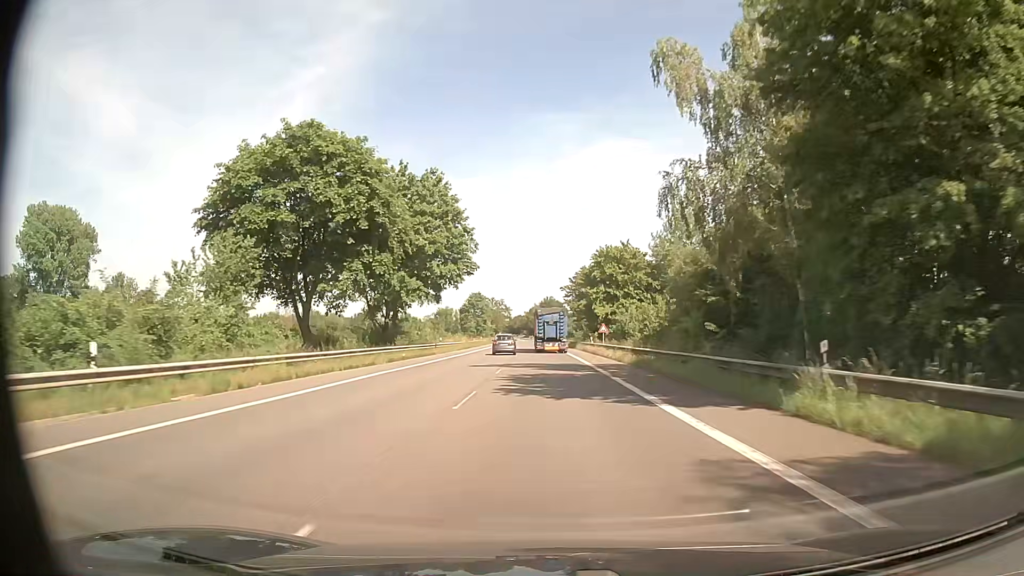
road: secondary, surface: asphalt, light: Day
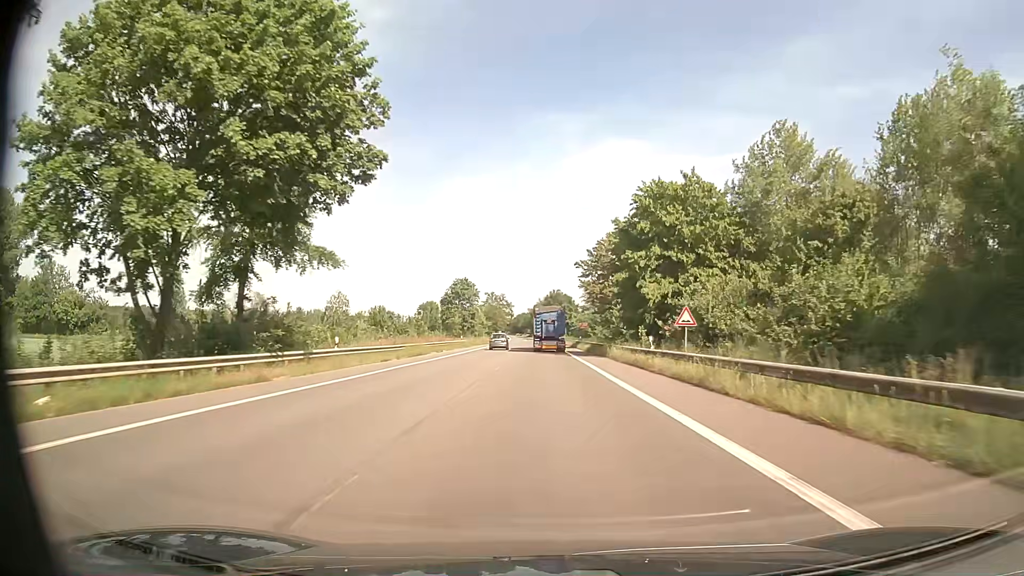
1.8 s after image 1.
(-0.5, +33.8) m; -1°
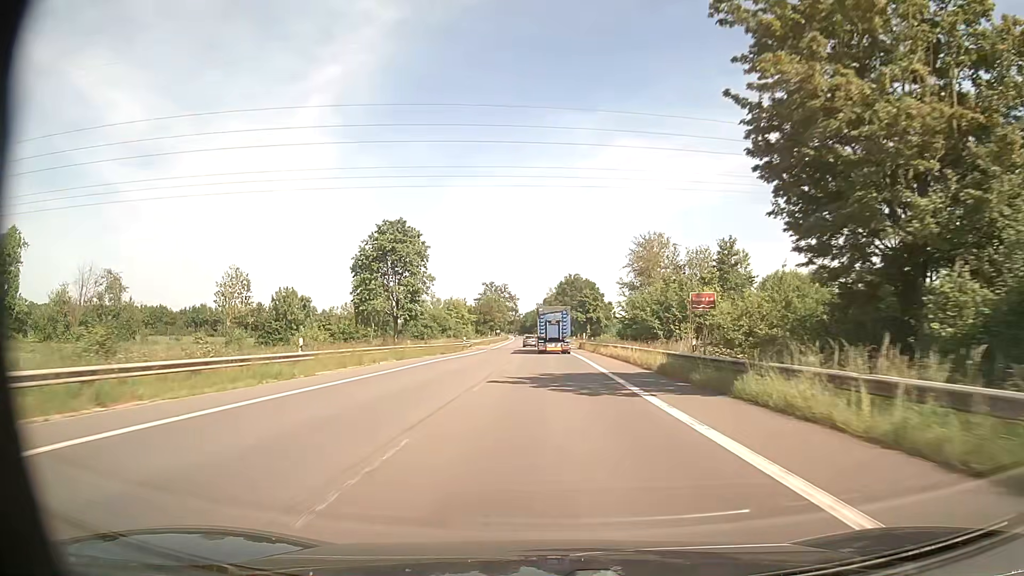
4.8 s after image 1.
(-0.5, +58.0) m; -1°
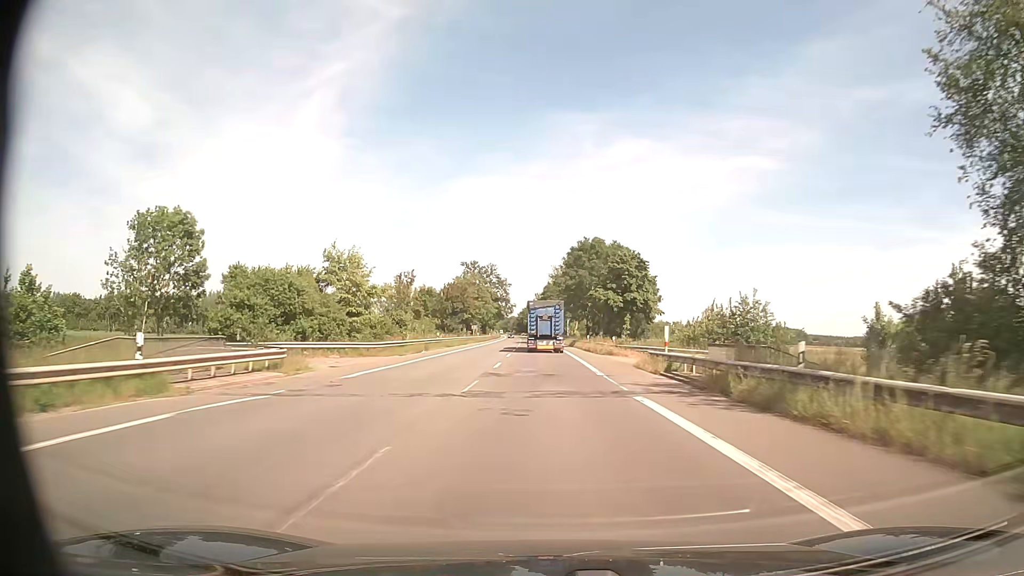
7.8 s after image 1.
(-0.1, +60.4) m; 0°
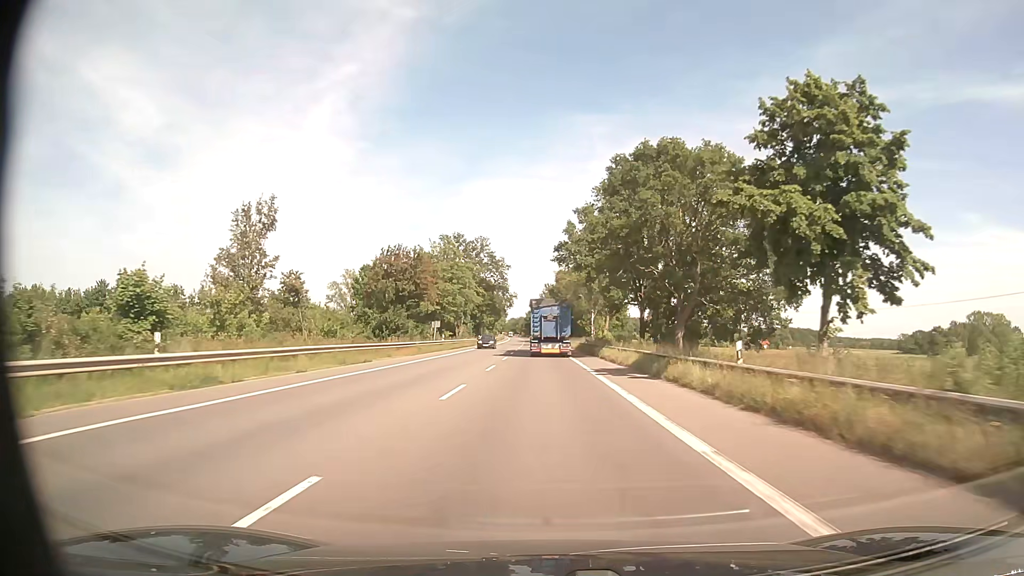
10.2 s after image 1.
(-0.3, +49.7) m; -1°
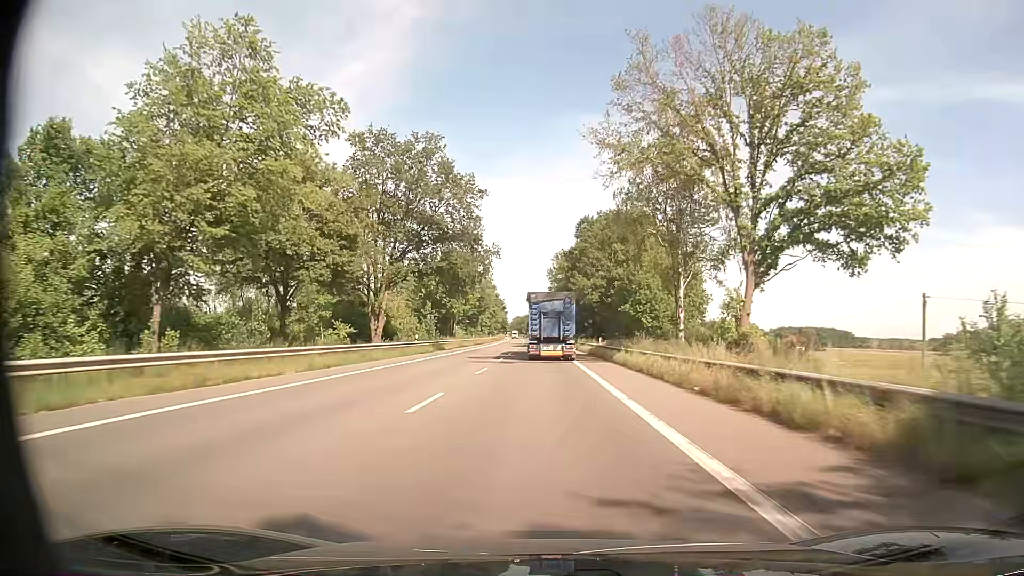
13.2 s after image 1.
(-0.5, +62.4) m; 0°
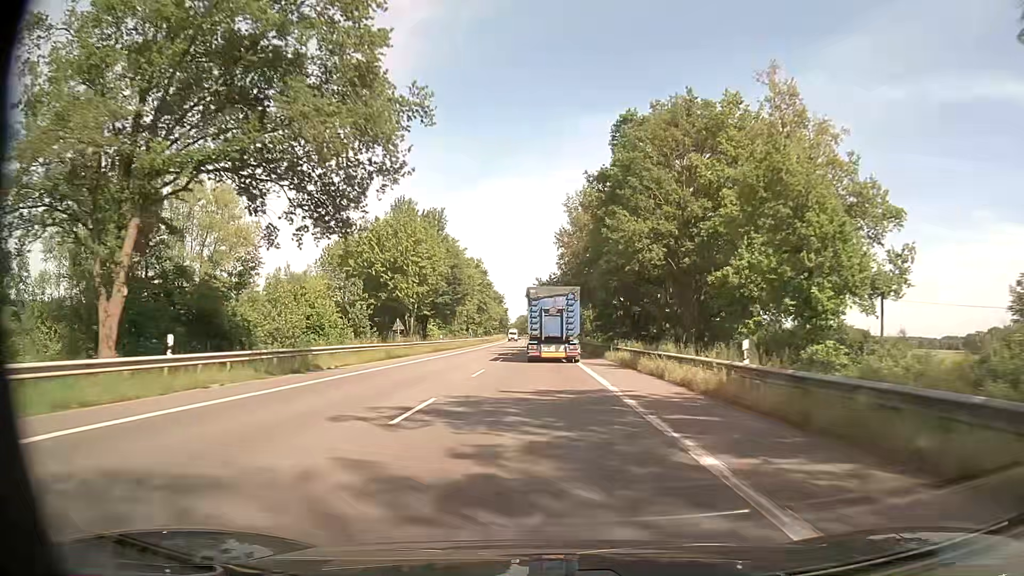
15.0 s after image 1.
(-0.4, +37.2) m; -1°
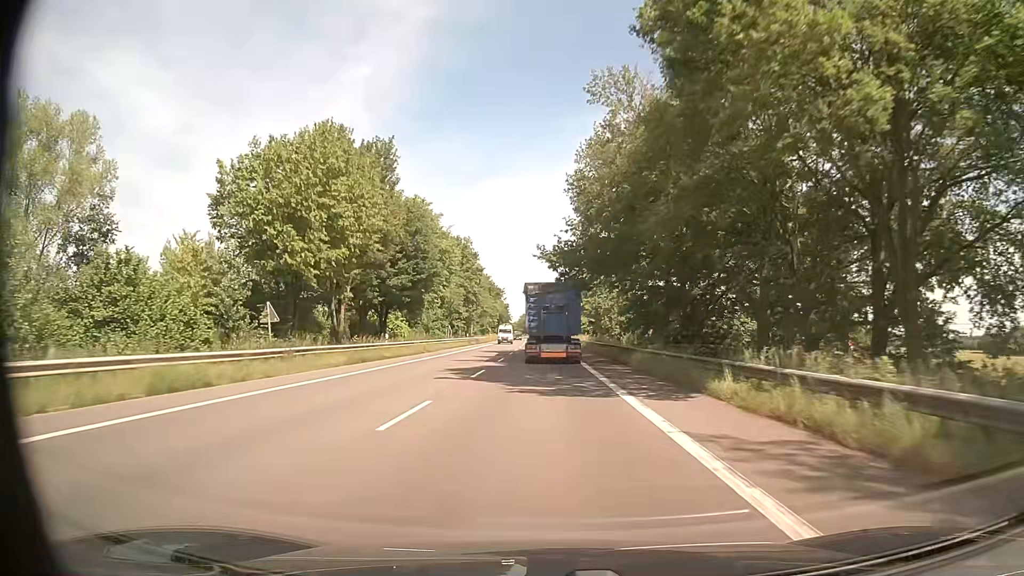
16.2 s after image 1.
(+0.1, +24.6) m; 0°
(0, +10) (0, +20) (0, +30) (0, +40) (-1, +50) (-1, +60) (-1, +70) (-1, +80) (-1, +90) (-2, +100) m
